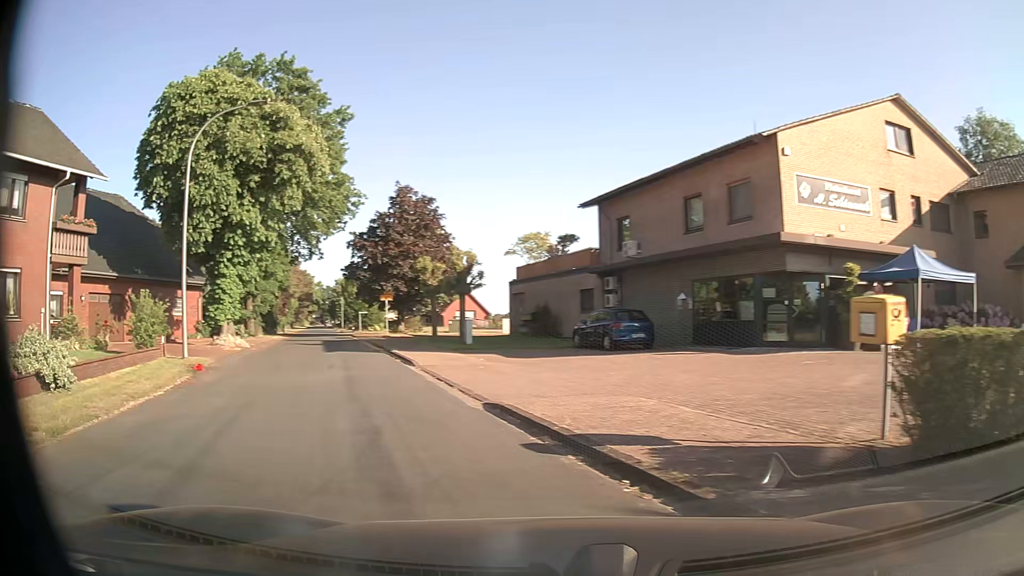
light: Day
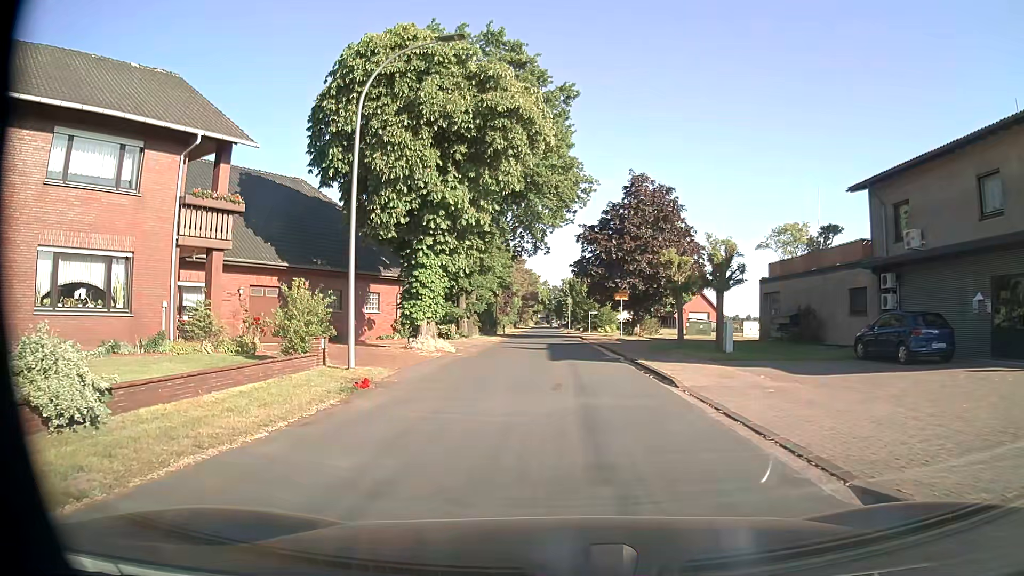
(-1.1, +5.1) m; -19°
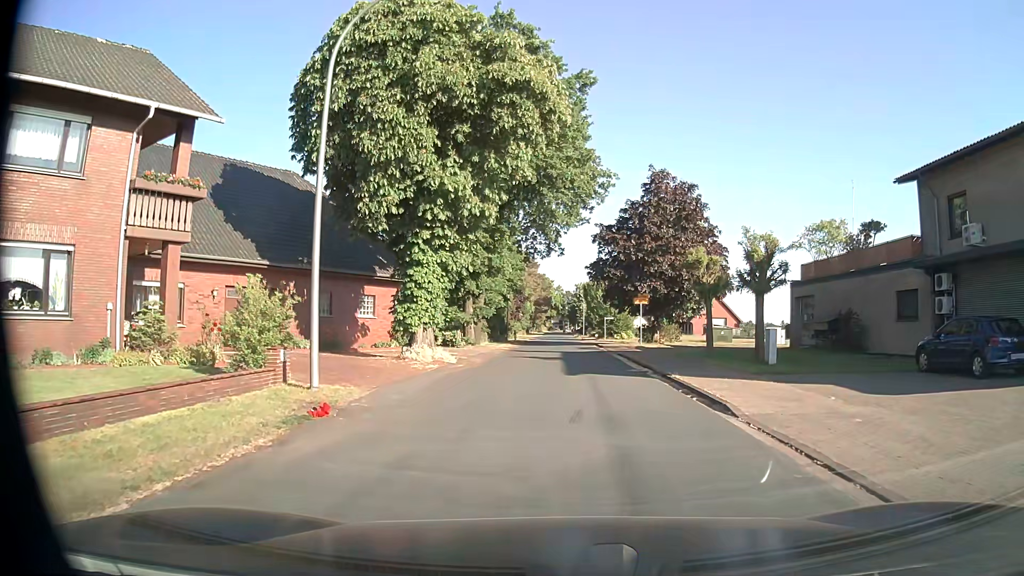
(-0.1, +3.2) m; -1°
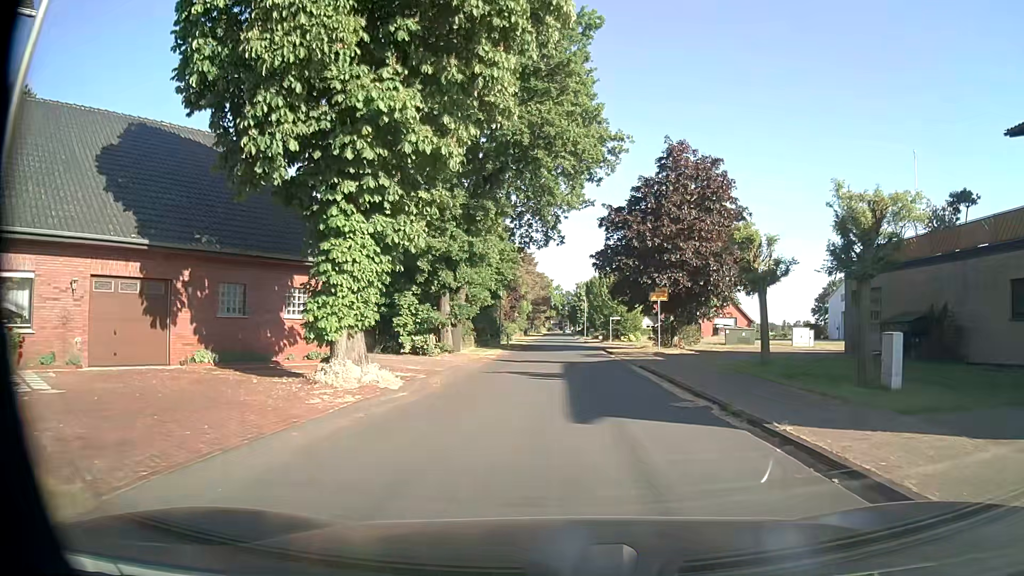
(-0.1, +7.7) m; -1°
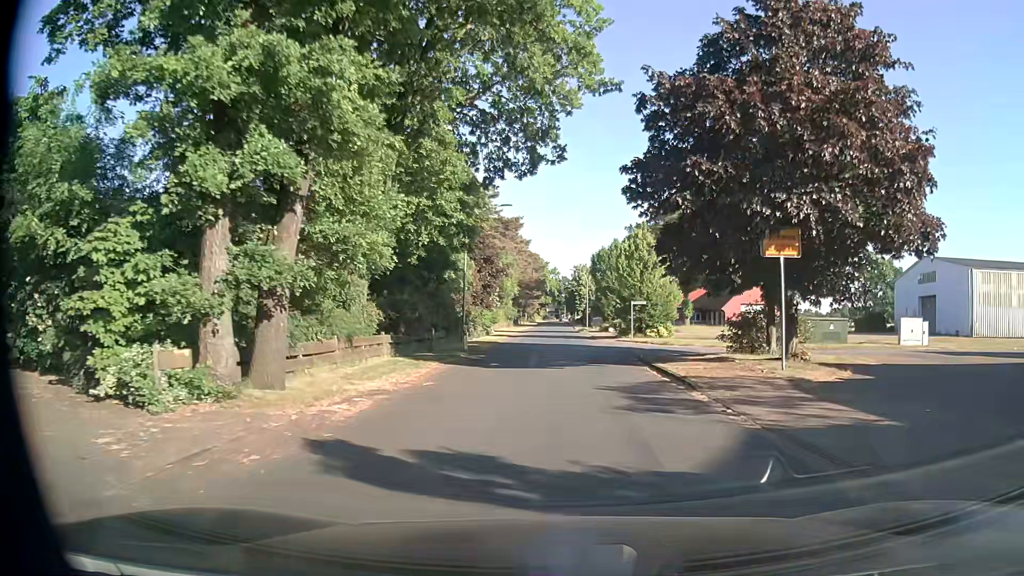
(0.0, +19.6) m; 0°
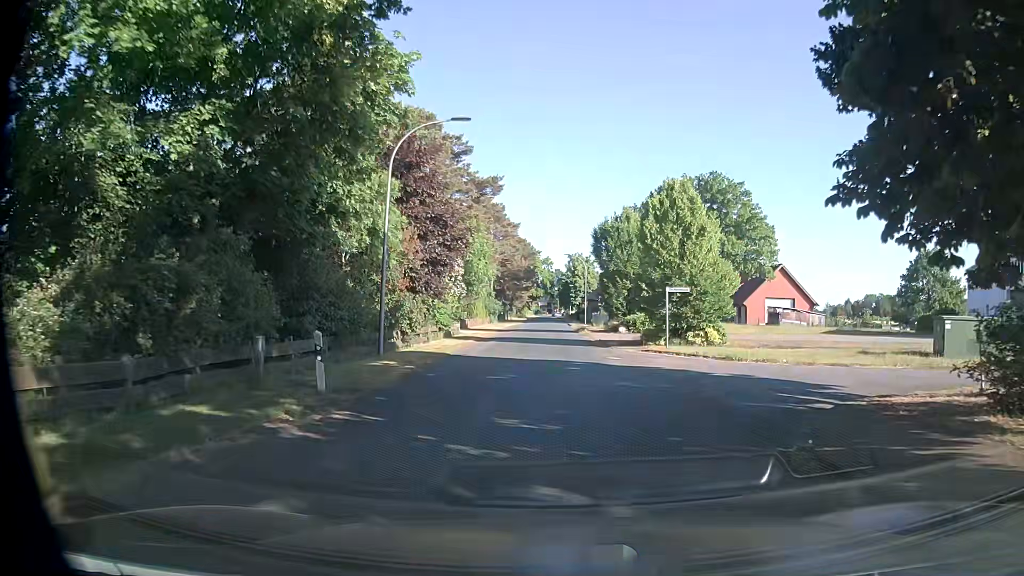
(+0.2, +15.0) m; +1°
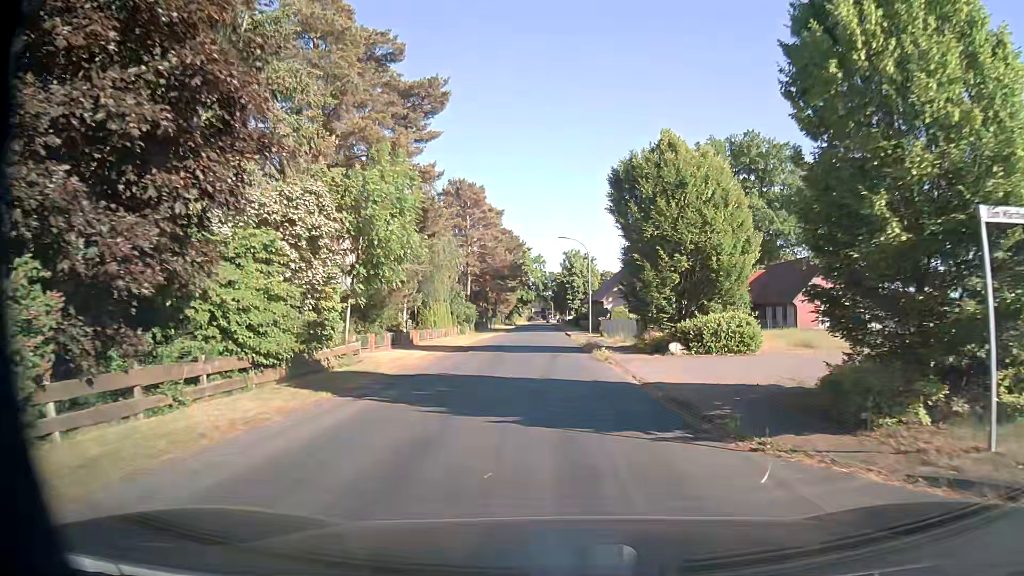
(+0.1, +19.9) m; 0°
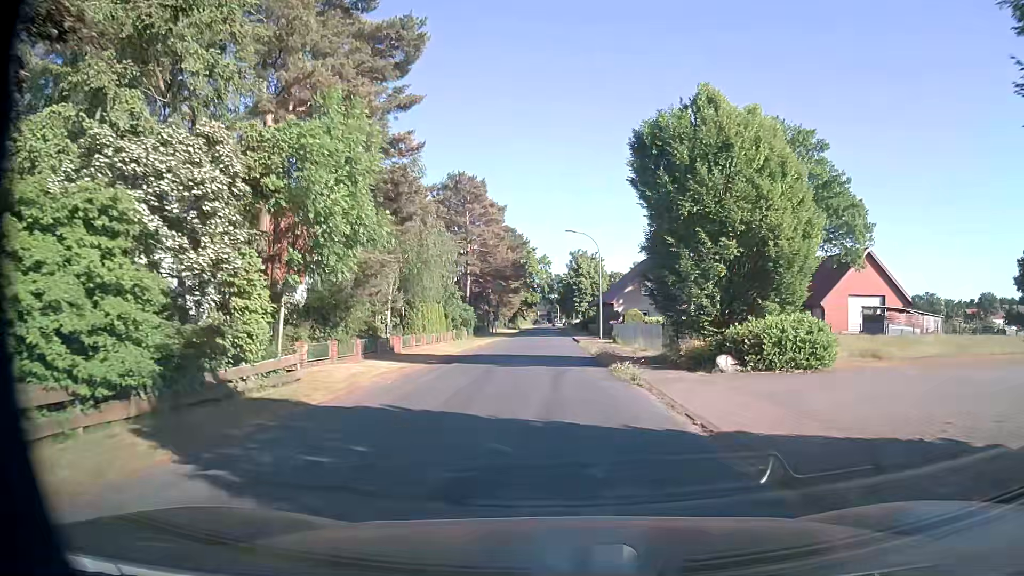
(0.0, +5.7) m; 0°
(0, +10) (0, +20) (0, +30) (0, +40) (0, +50) (0, +60) (-1, +70) (-1, +80) (-1, +90) (-1, +100) m
